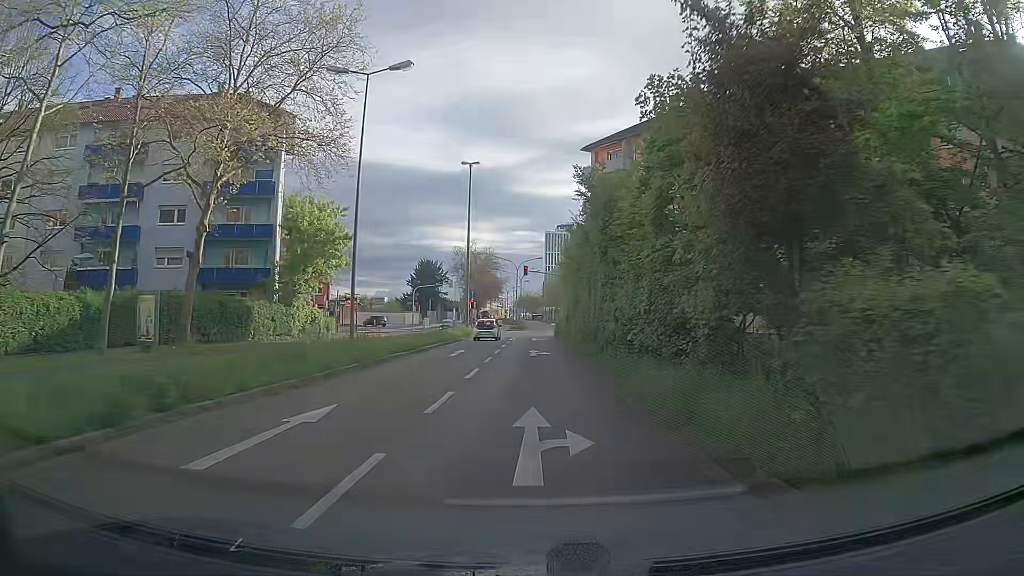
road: secondary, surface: asphalt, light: Day
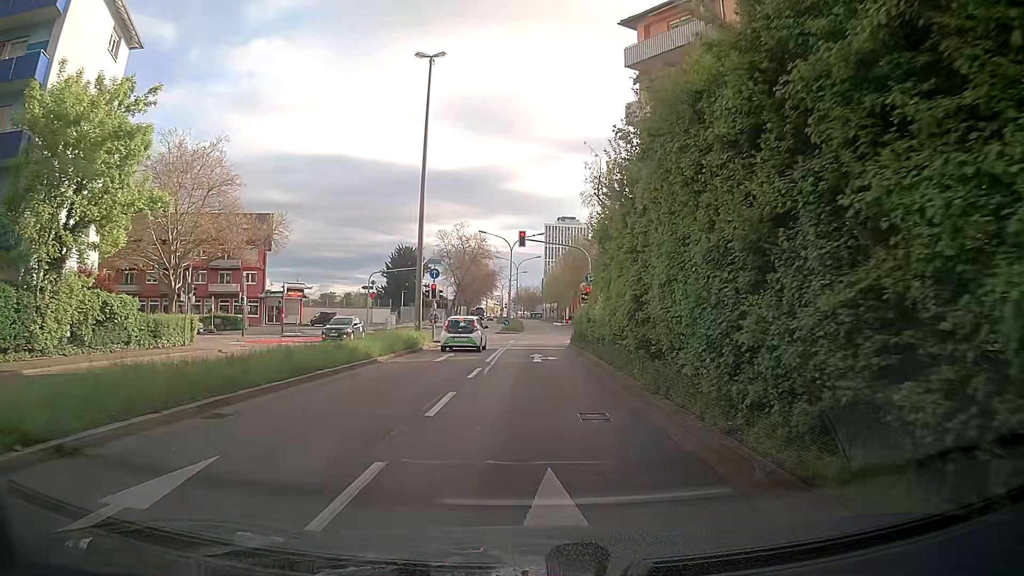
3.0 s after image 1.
(-0.2, +24.3) m; +1°
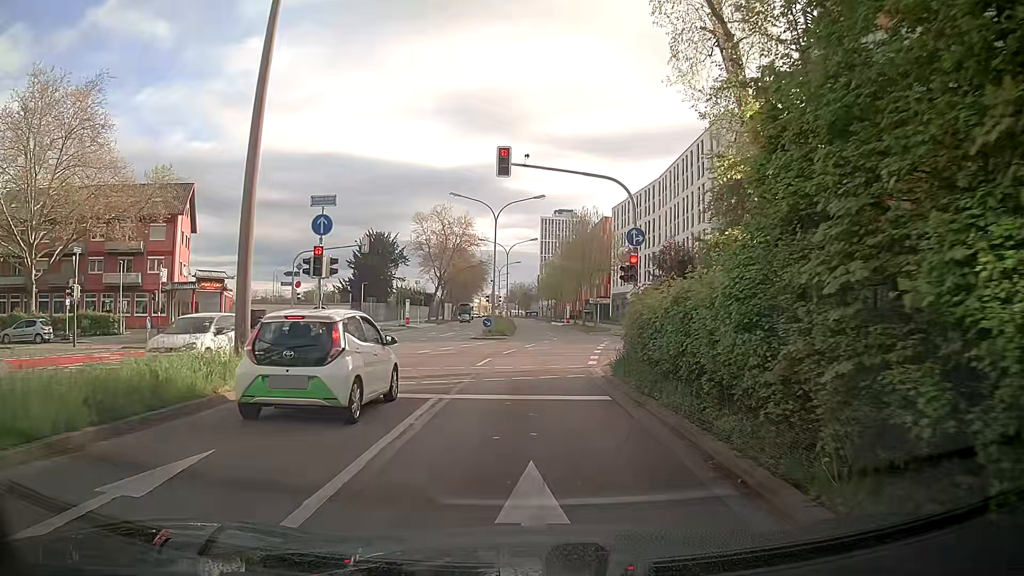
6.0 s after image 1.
(-0.5, +19.5) m; -1°
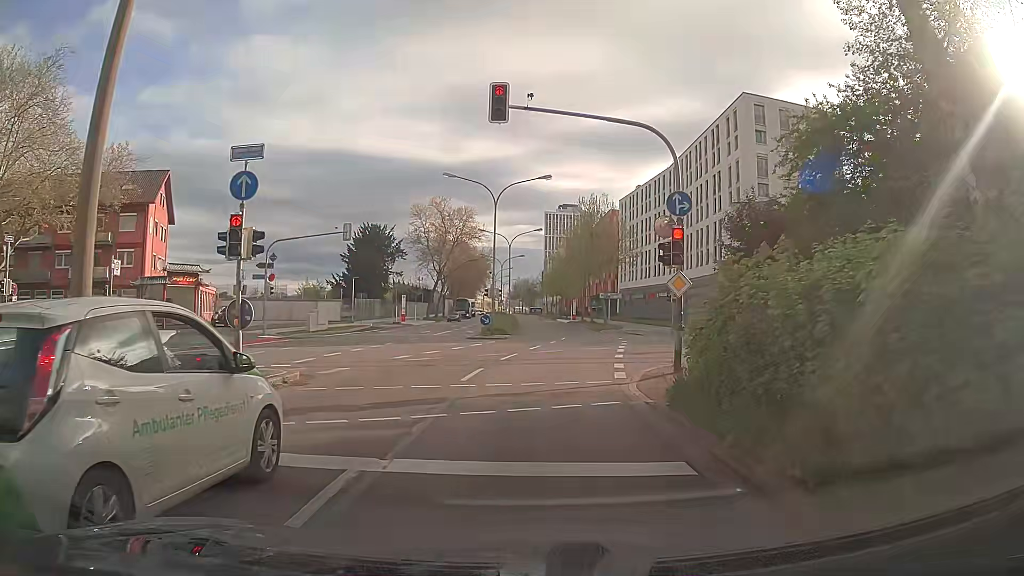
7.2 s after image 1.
(-0.1, +5.3) m; 0°
